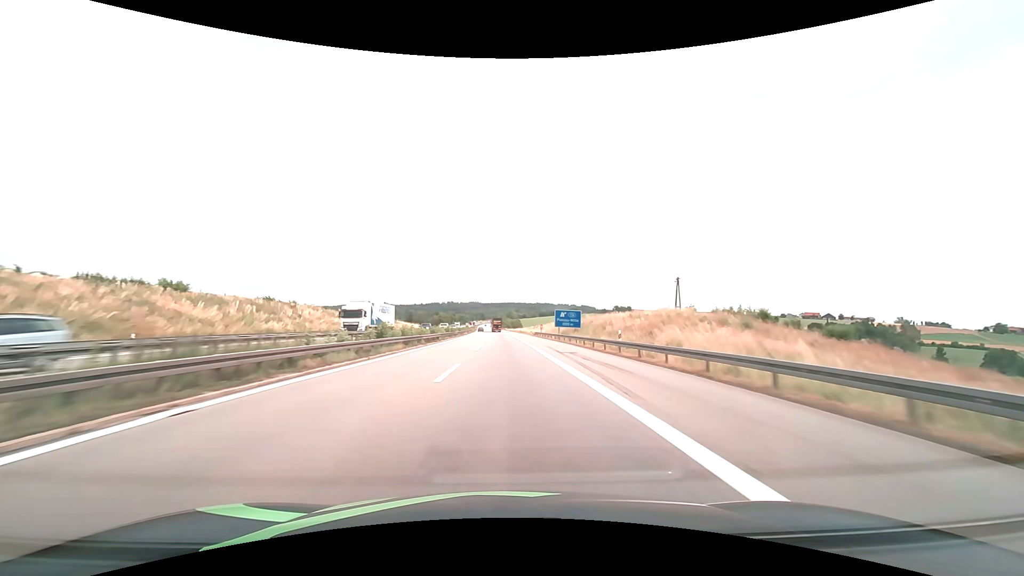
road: motorway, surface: asphalt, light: Day
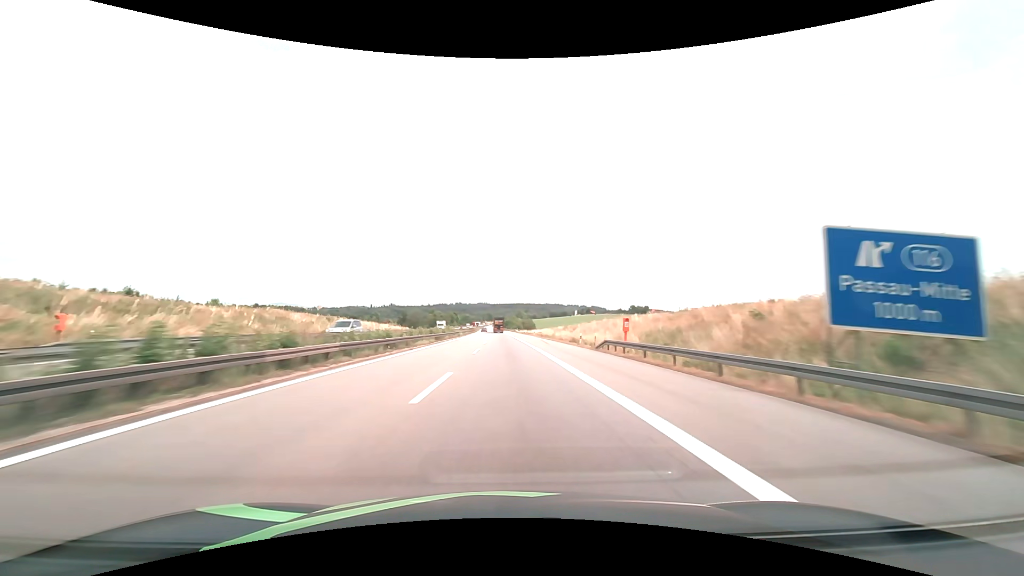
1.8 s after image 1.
(-0.6, +57.0) m; -1°
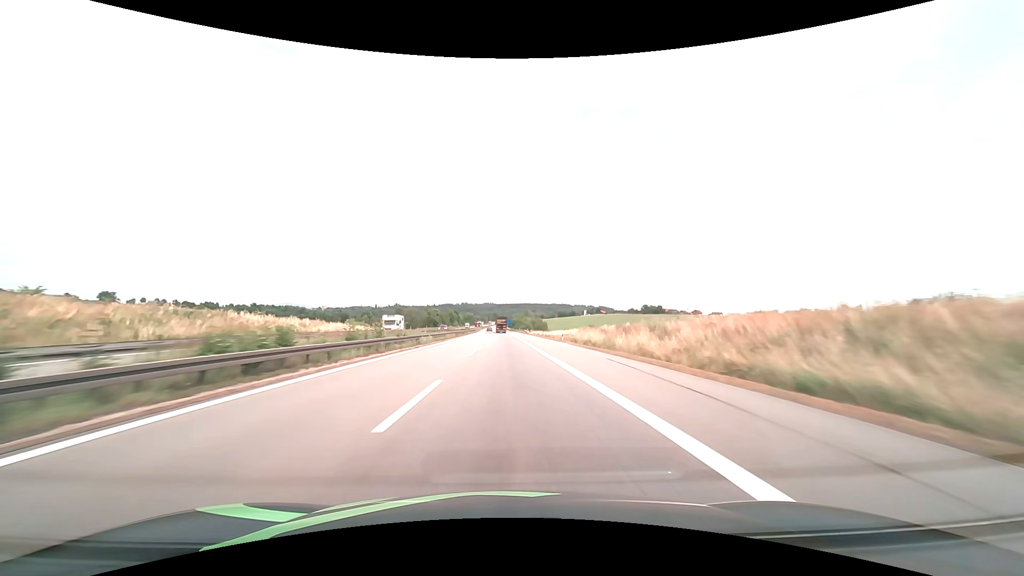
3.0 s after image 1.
(-0.2, +38.0) m; -1°
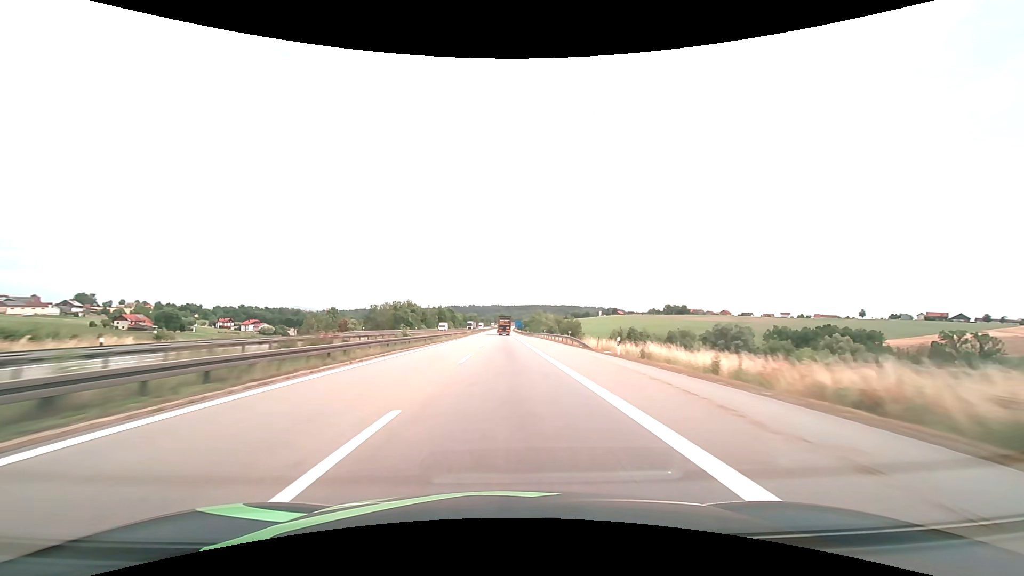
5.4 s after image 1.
(-0.6, +76.0) m; -1°
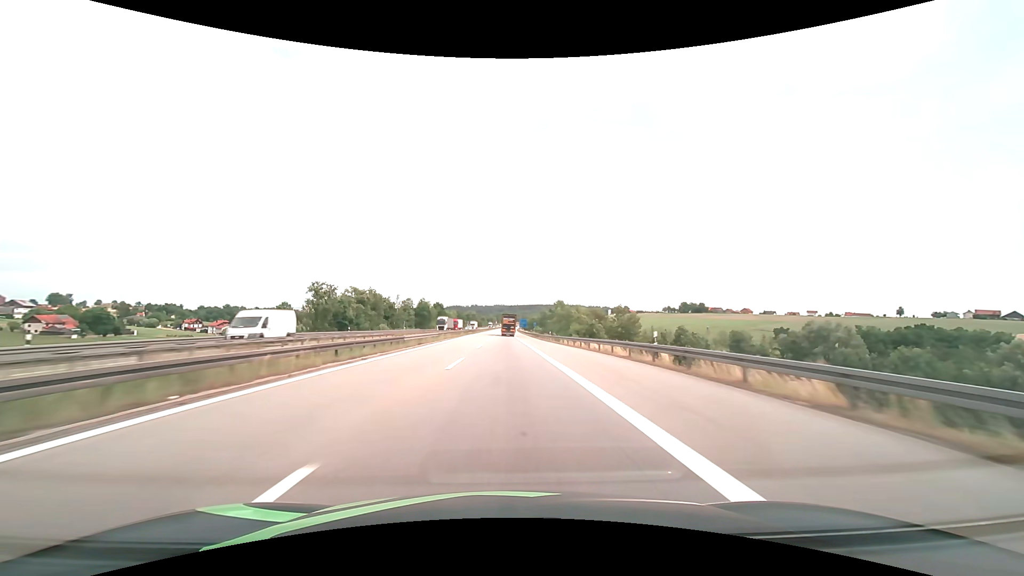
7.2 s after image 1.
(-0.2, +57.0) m; 0°
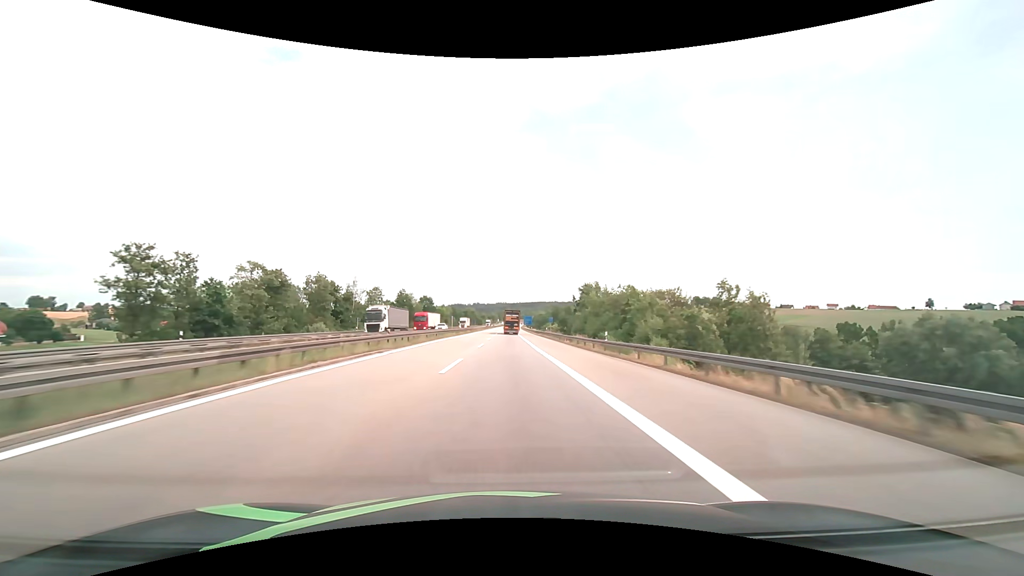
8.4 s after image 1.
(-0.1, +37.6) m; 0°
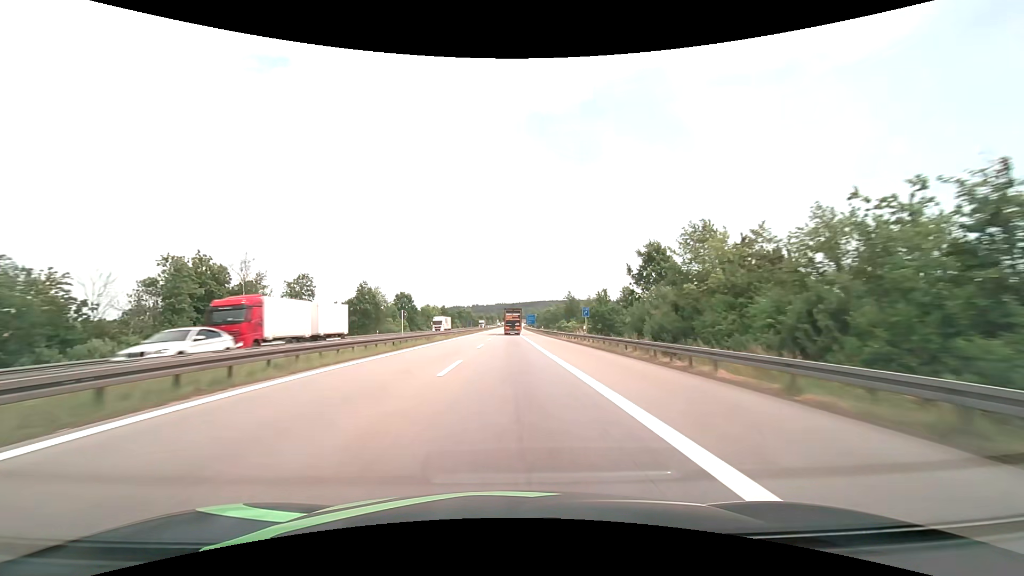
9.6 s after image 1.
(0.0, +36.7) m; 0°
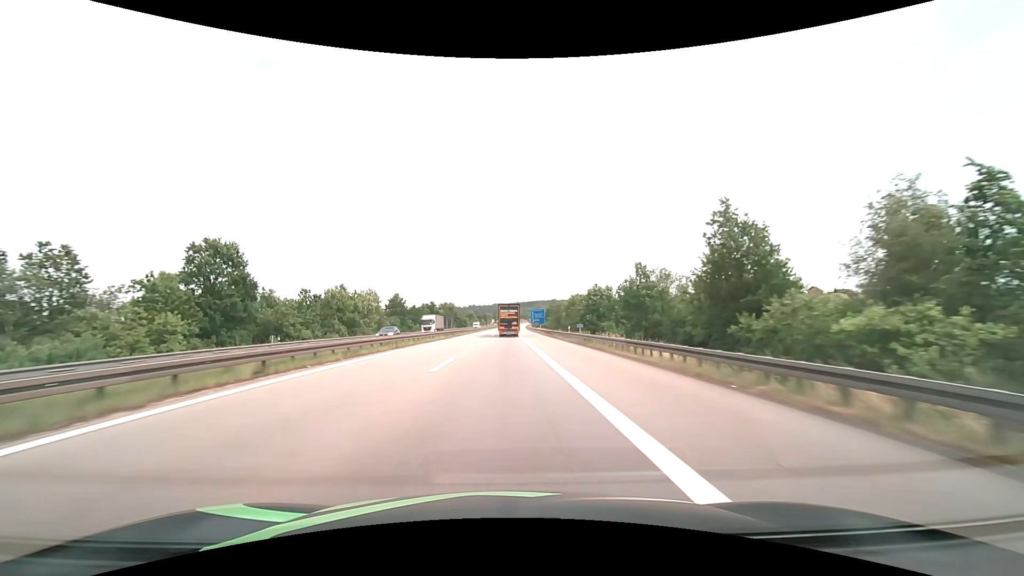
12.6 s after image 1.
(+0.5, +87.3) m; 0°
(0, +10) (0, +20) (0, +30) (0, +40) (0, +50) (0, +60) (0, +70) (0, +80) (0, +90) (0, +100) m
